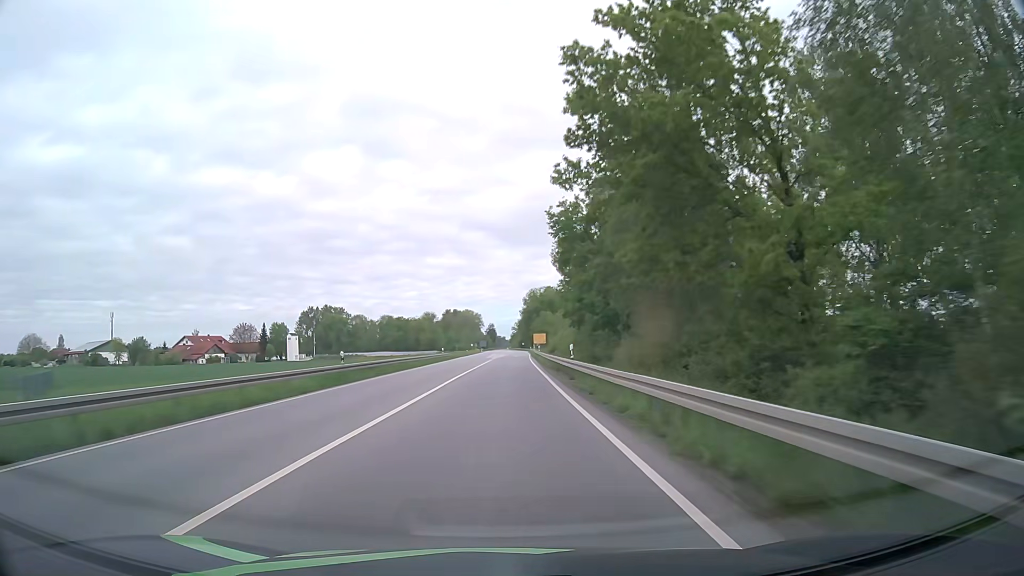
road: primary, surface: asphalt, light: Day
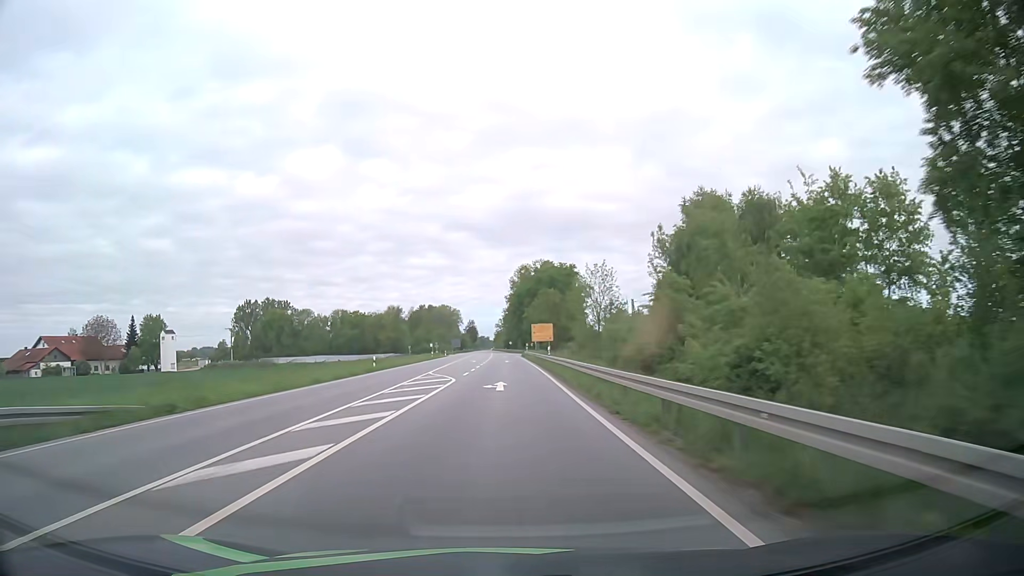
(+1.2, +76.6) m; +1°
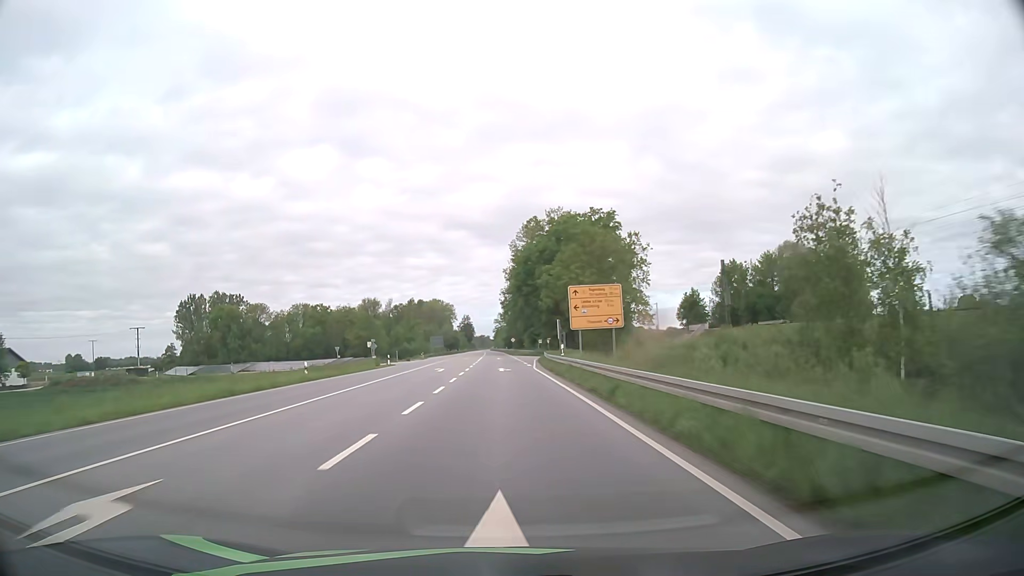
(+0.1, +61.1) m; 0°
(0, +10) (0, +20) (0, +30) (0, +40) (0, +50) (-1, +60) (-1, +70) (-1, +80) (-1, +90) (-2, +100) m
